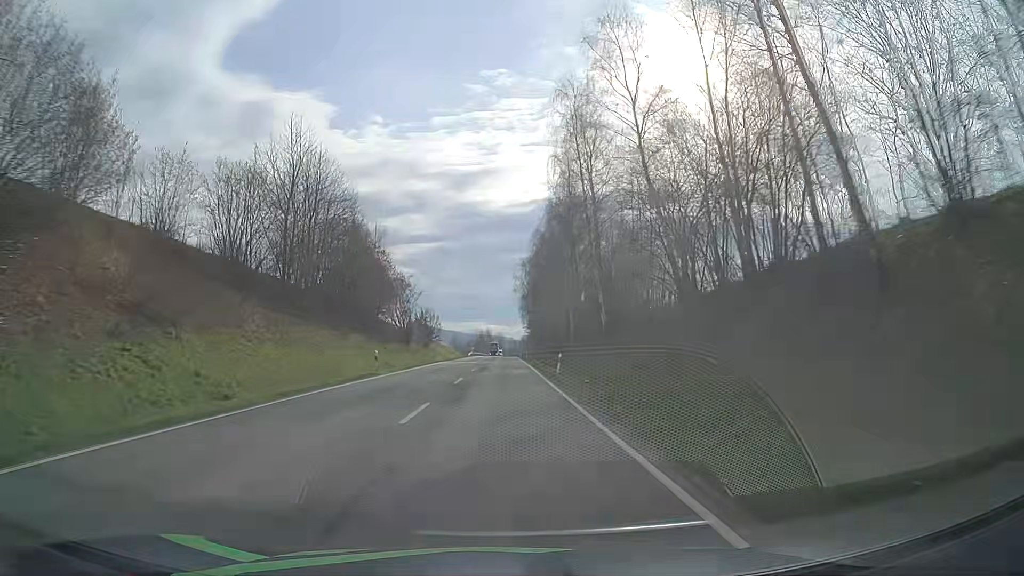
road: secondary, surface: asphalt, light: Day
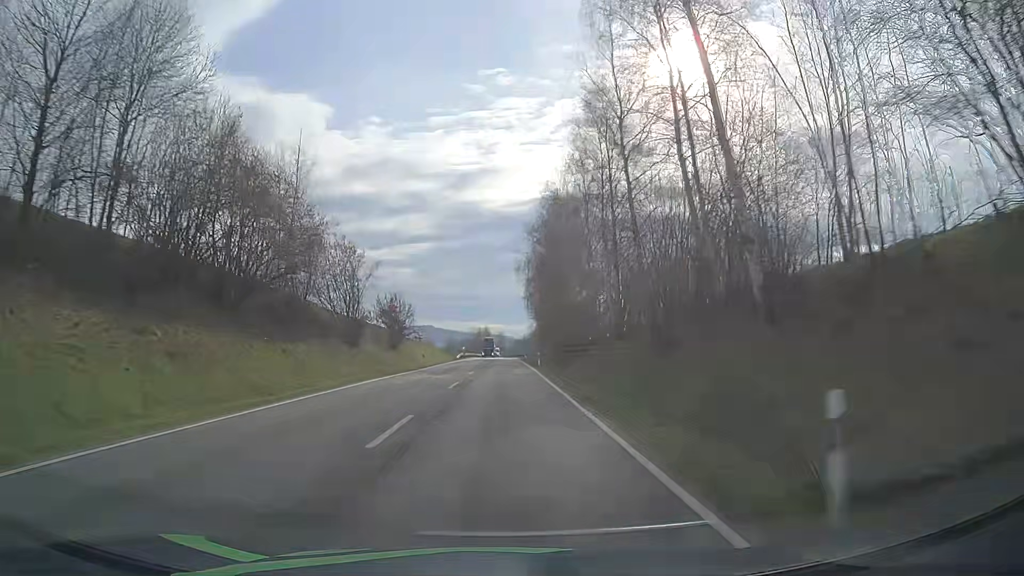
(+0.1, +26.9) m; 0°
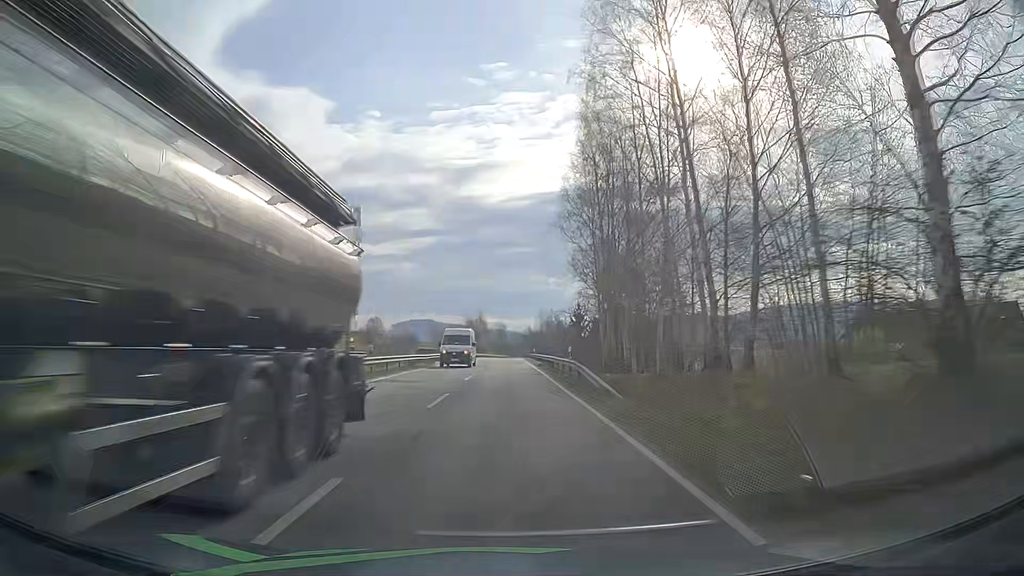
(0.0, +66.8) m; 0°
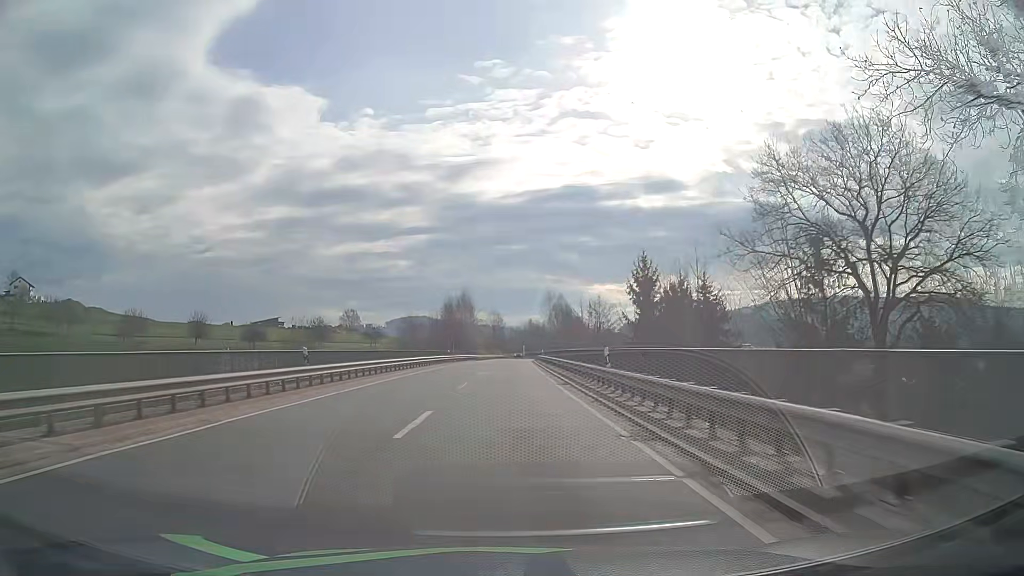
(+0.2, +53.2) m; +1°
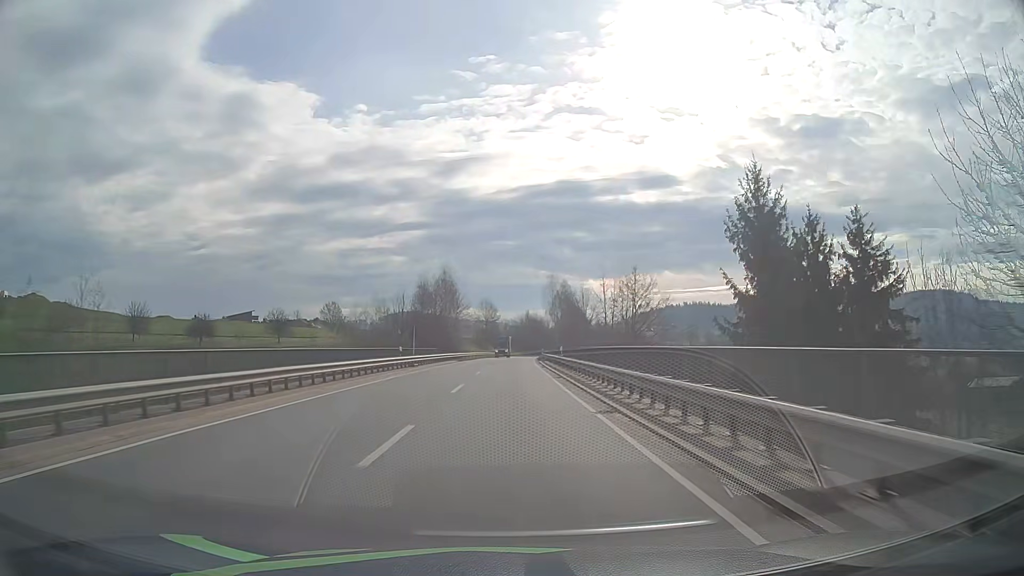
(+0.1, +26.5) m; 0°
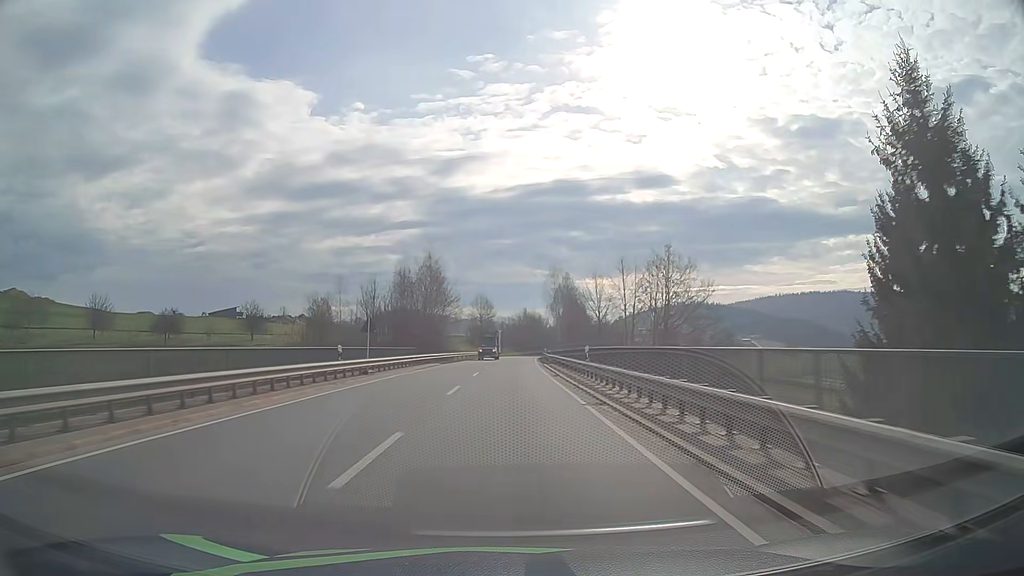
(0.0, +13.2) m; 0°
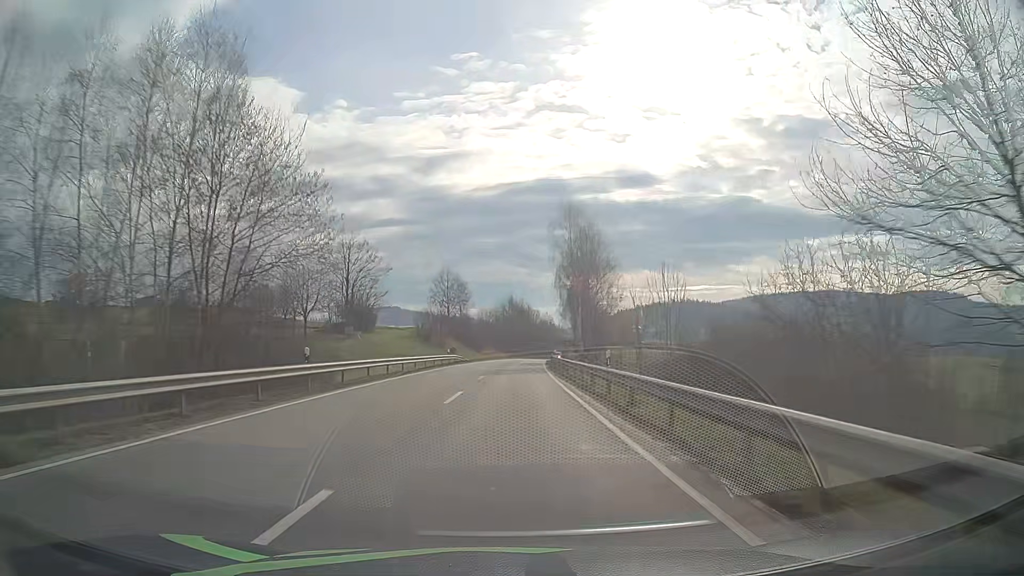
(+0.8, +52.7) m; +2°
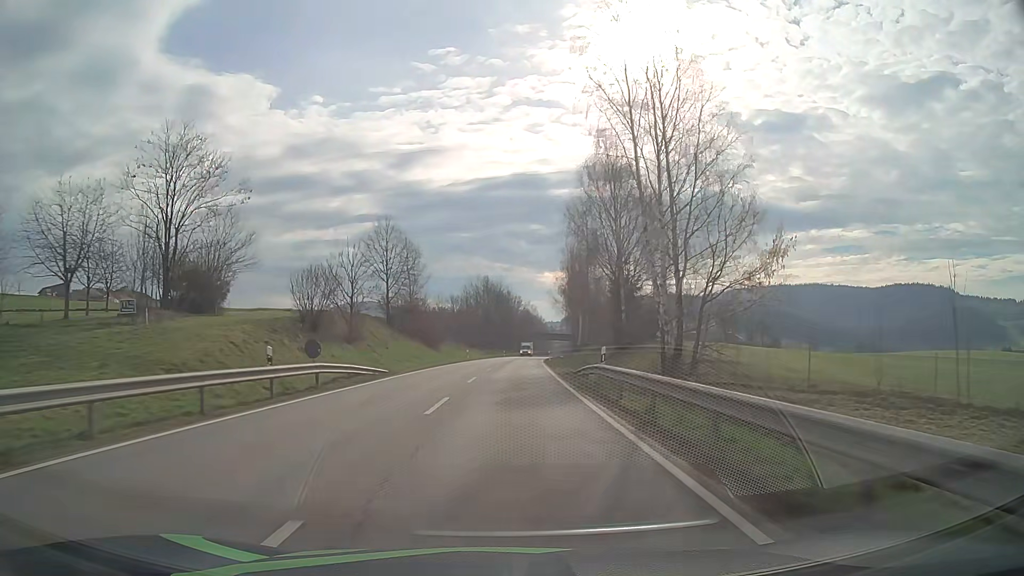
(+0.6, +39.2) m; +2°
(0, +10) (0, +20) (0, +30) (+1, +40) (+1, +50) (+1, +60) (+2, +70) (+3, +80) (+3, +90) (+4, +100) m
